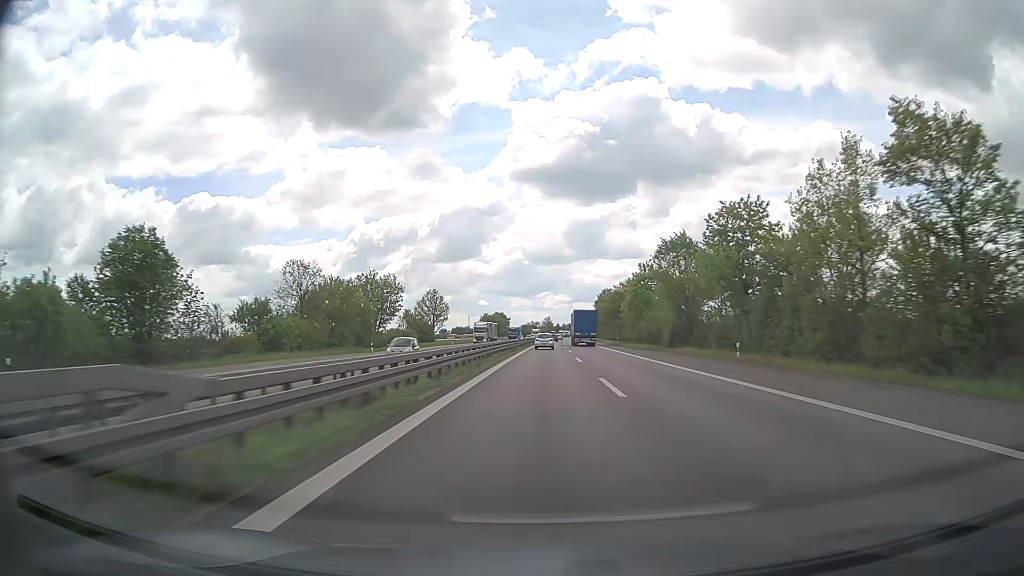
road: trunk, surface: asphalt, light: Day
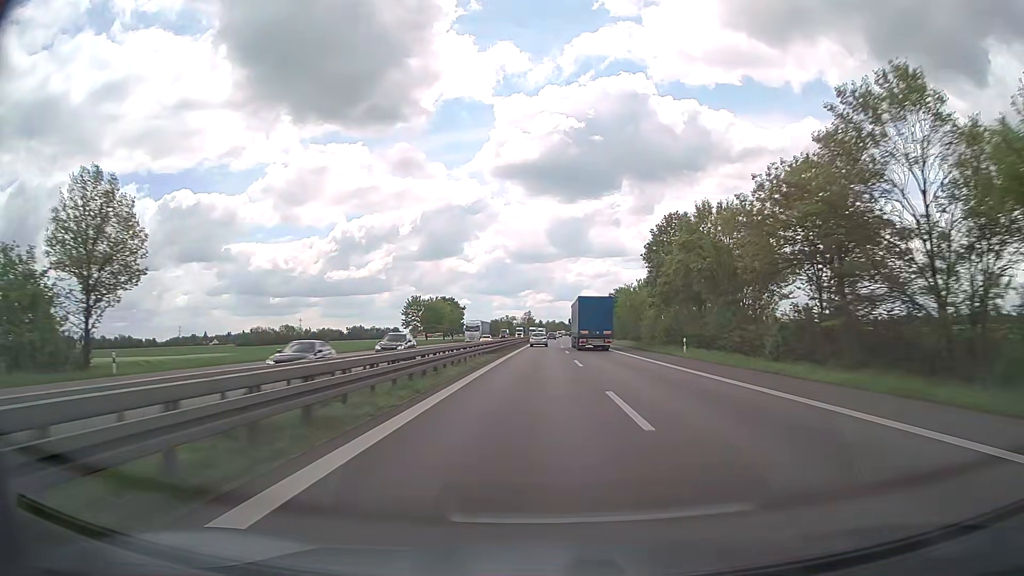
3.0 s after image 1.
(+1.2, +95.9) m; +2°
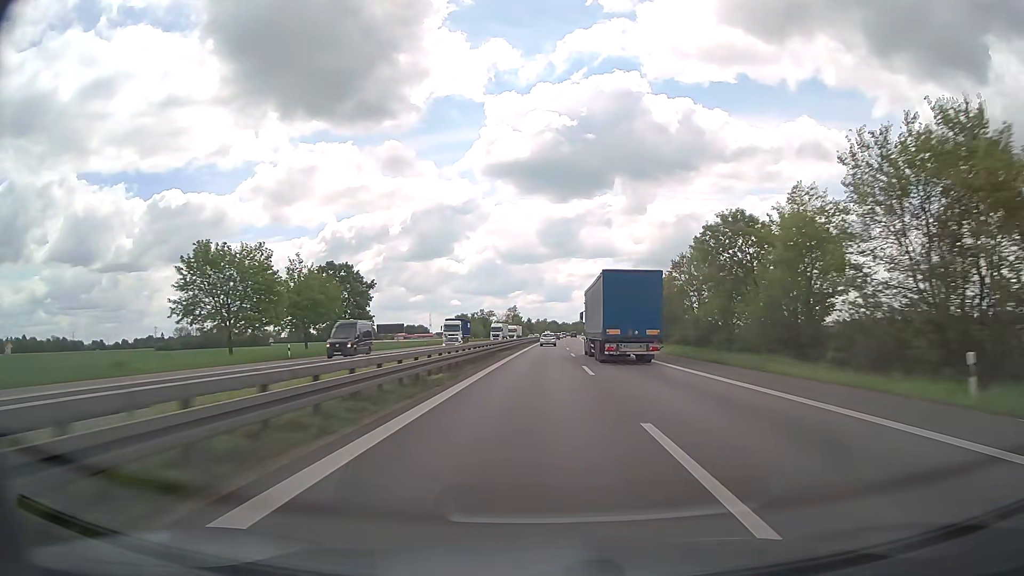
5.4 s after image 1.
(+0.3, +77.9) m; +1°
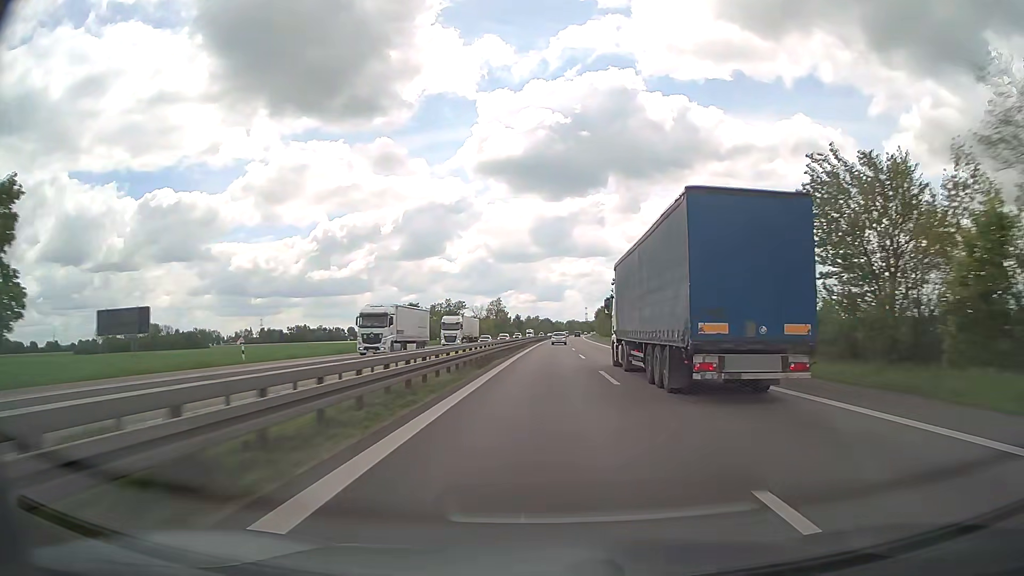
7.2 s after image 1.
(+0.4, +58.8) m; +1°
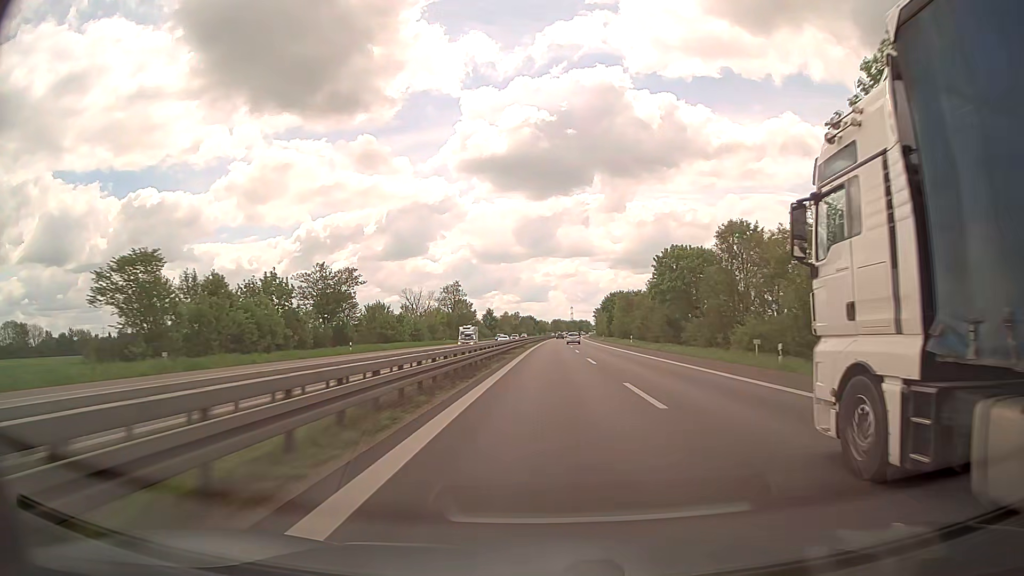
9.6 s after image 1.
(+1.0, +77.9) m; +1°
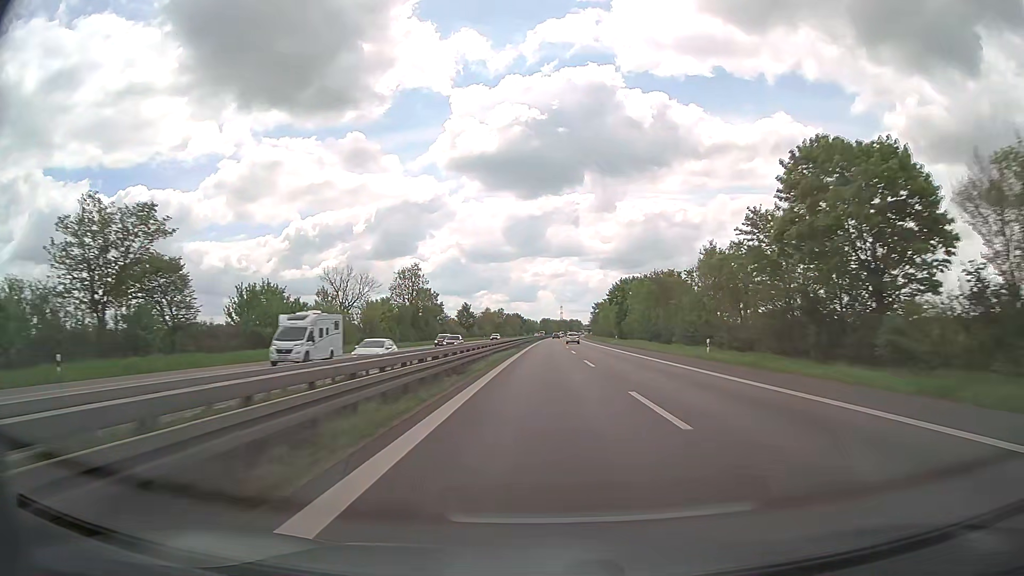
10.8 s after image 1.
(+0.4, +39.0) m; +1°
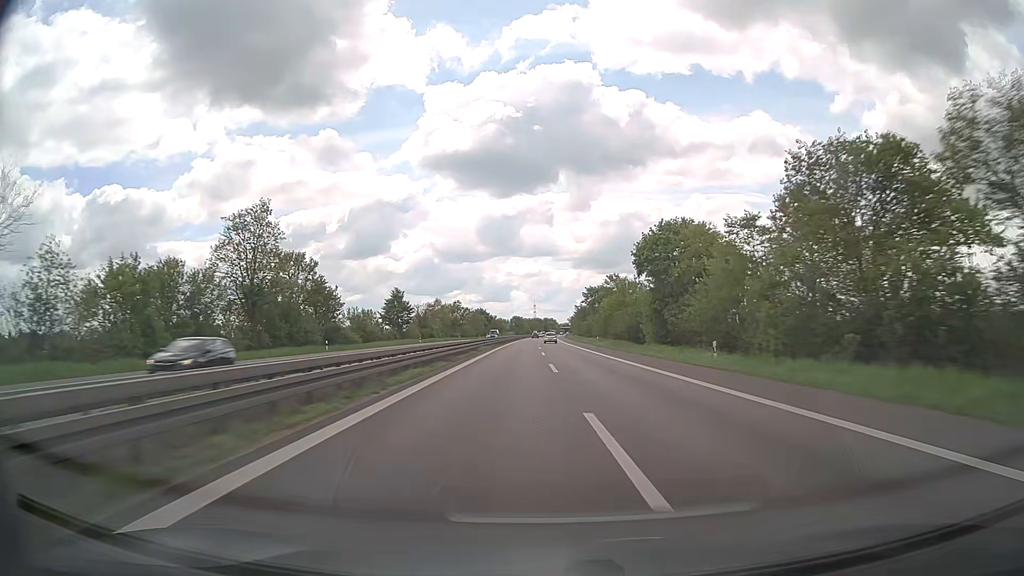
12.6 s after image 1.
(+1.2, +58.5) m; +2°
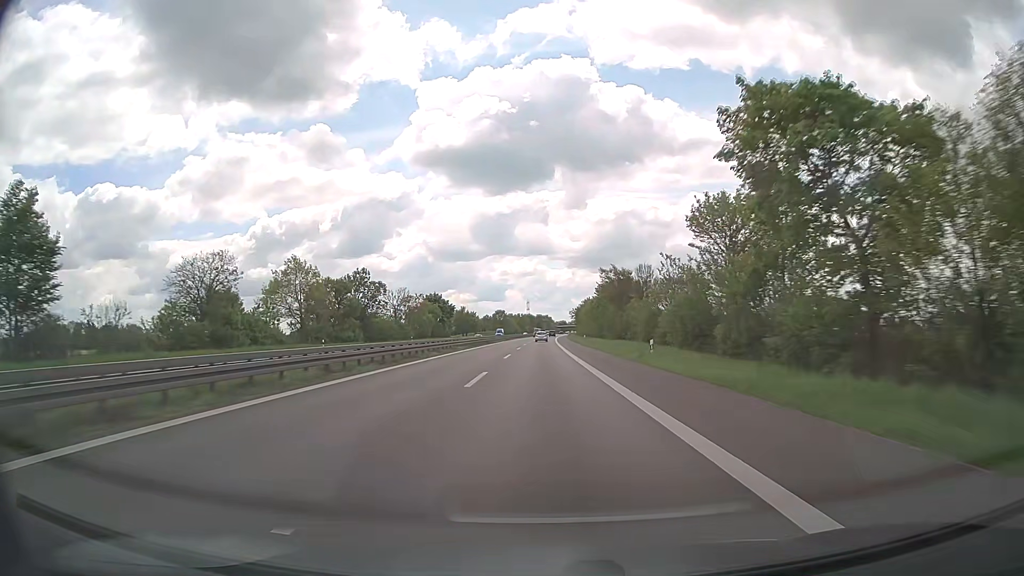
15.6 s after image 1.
(+1.2, +97.3) m; +1°
(0, +10) (0, +20) (0, +30) (0, +40) (0, +50) (0, +60) (0, +70) (0, +80) (0, +90) (0, +100) m
